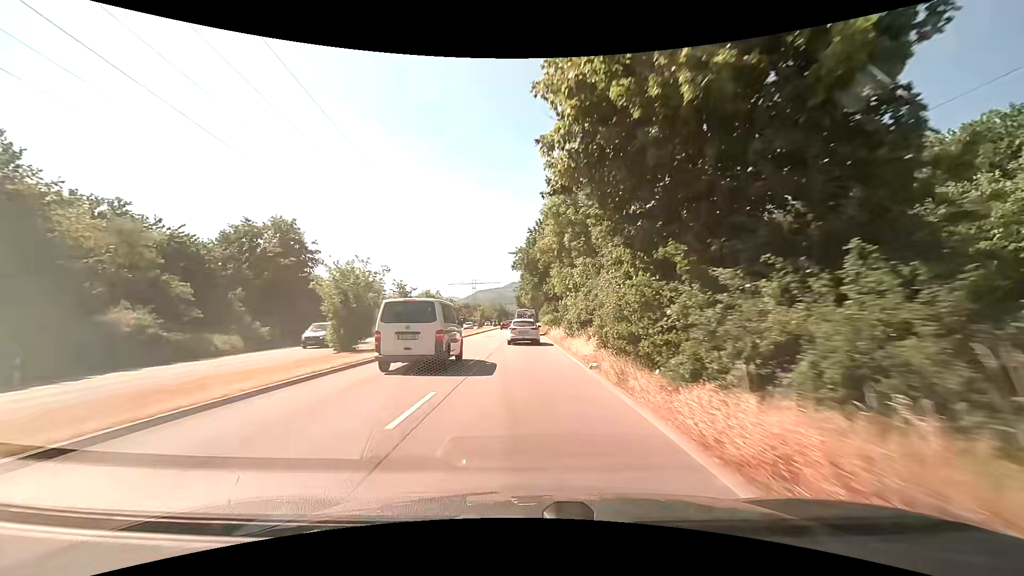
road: primary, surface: asphalt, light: Day
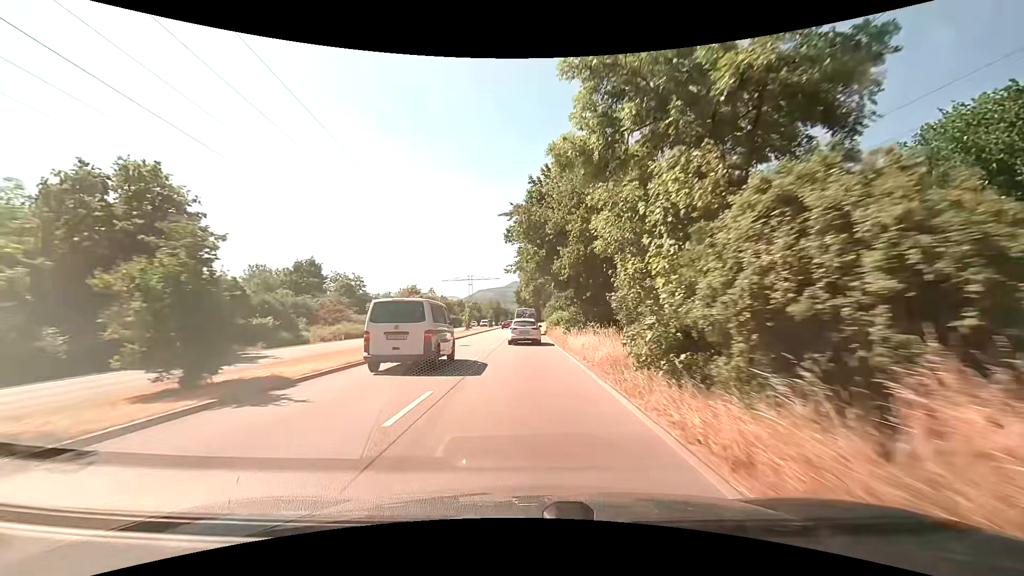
(0.0, +18.0) m; 0°
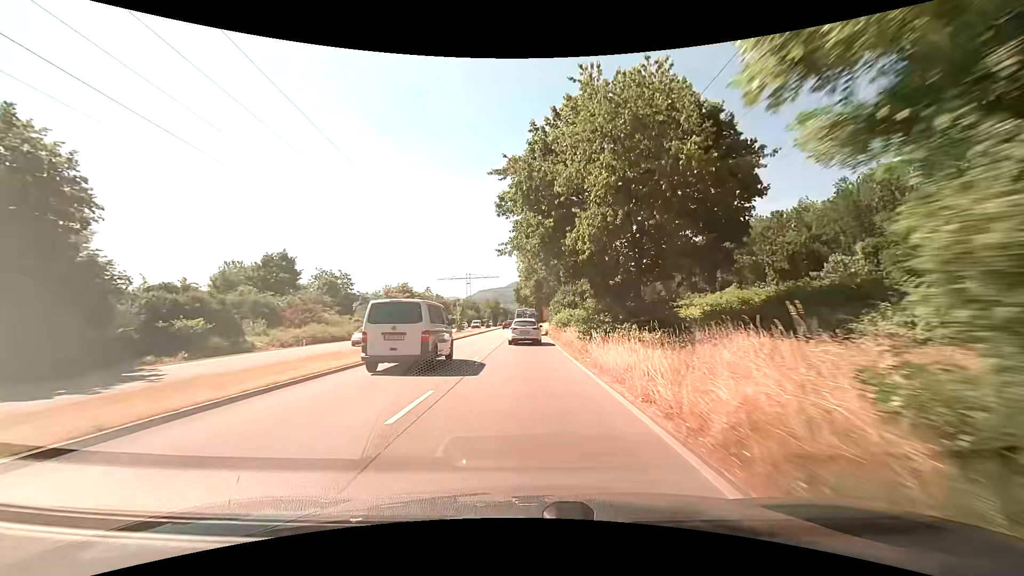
(+0.1, +8.8) m; 0°
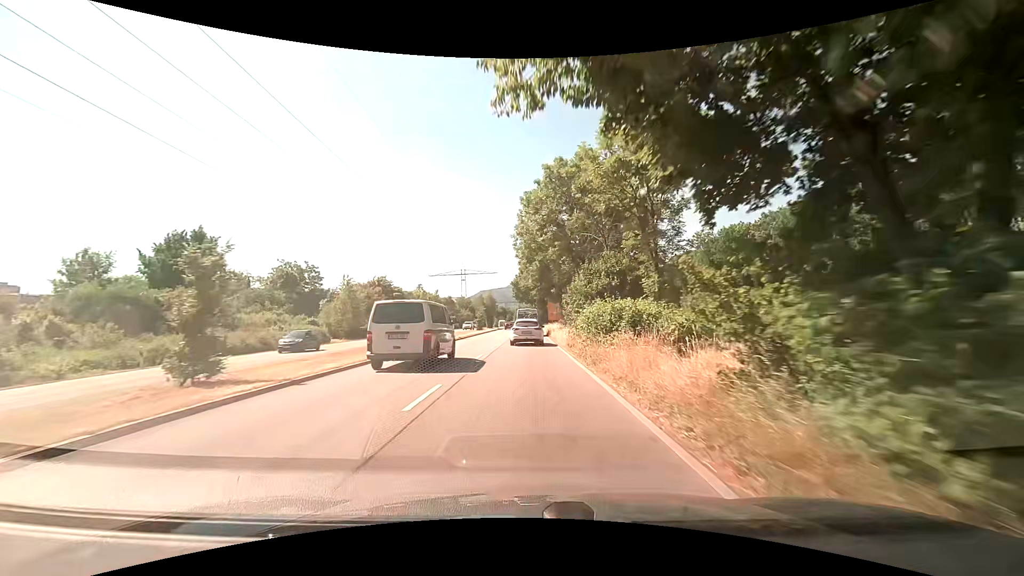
(0.0, +17.4) m; 0°
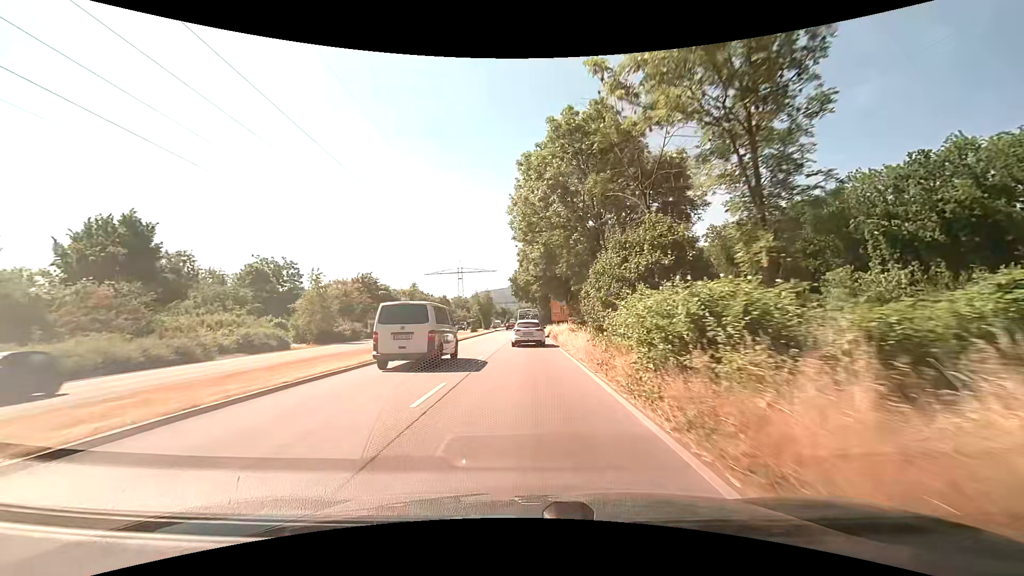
(0.0, +8.7) m; +1°
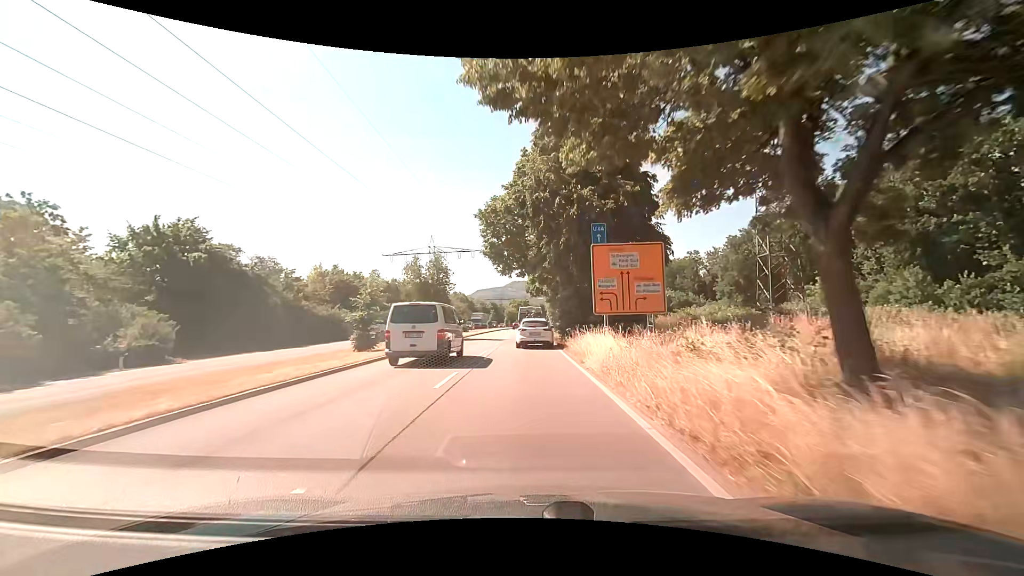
(-0.7, +43.3) m; -1°
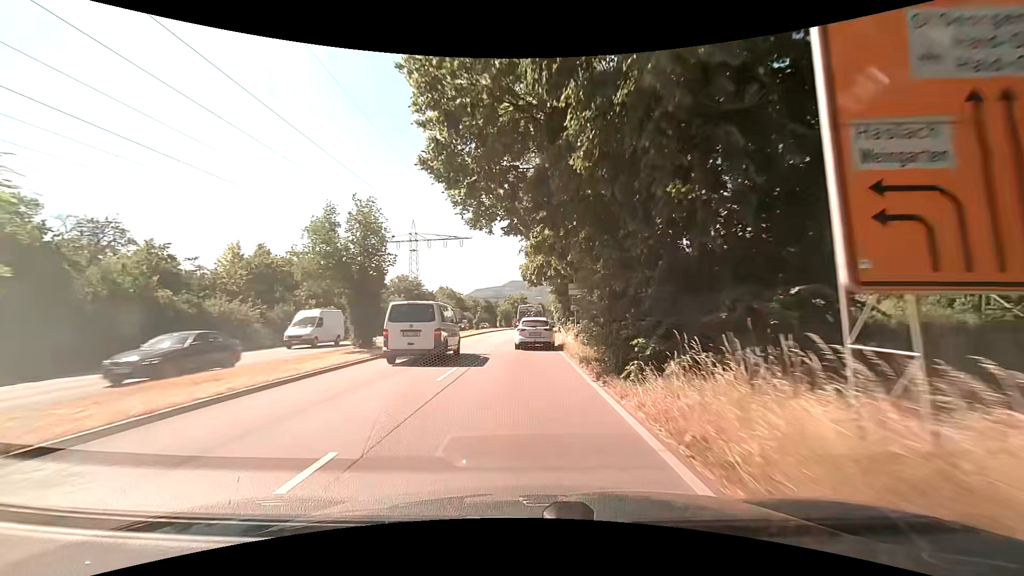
(0.0, +17.0) m; 0°
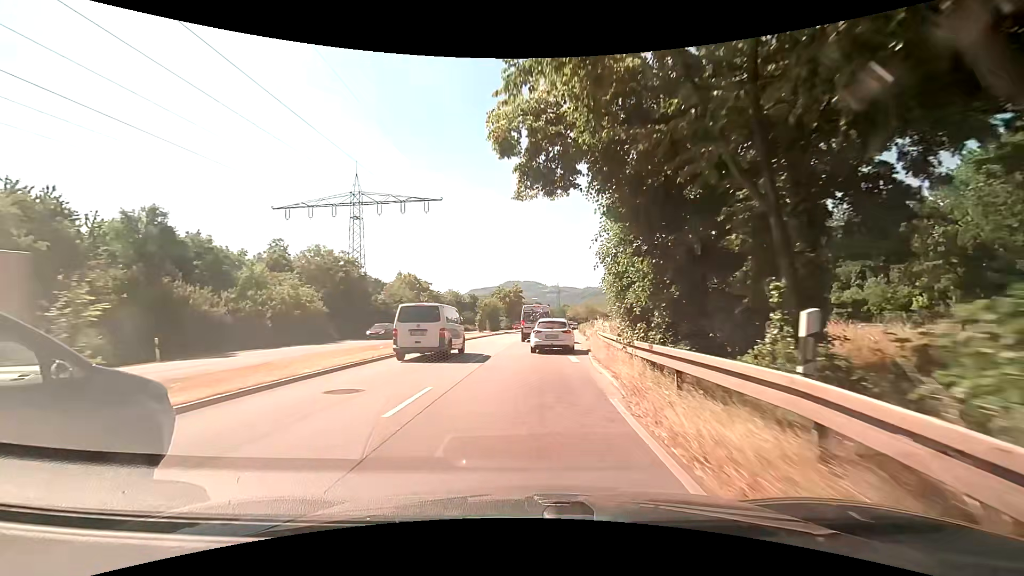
(+0.1, +31.6) m; +1°
(0, +10) (0, +20) (0, +30) (+1, +40) (+1, +50) (+1, +60) (+2, +70) (+3, +80) (+4, +90) (+5, +100) m
